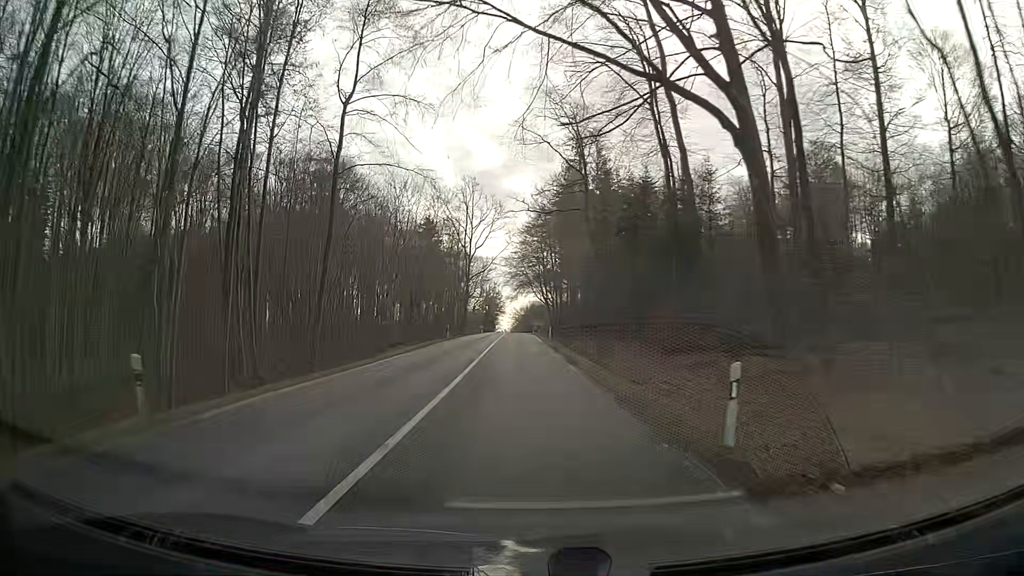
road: secondary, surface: asphalt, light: Day
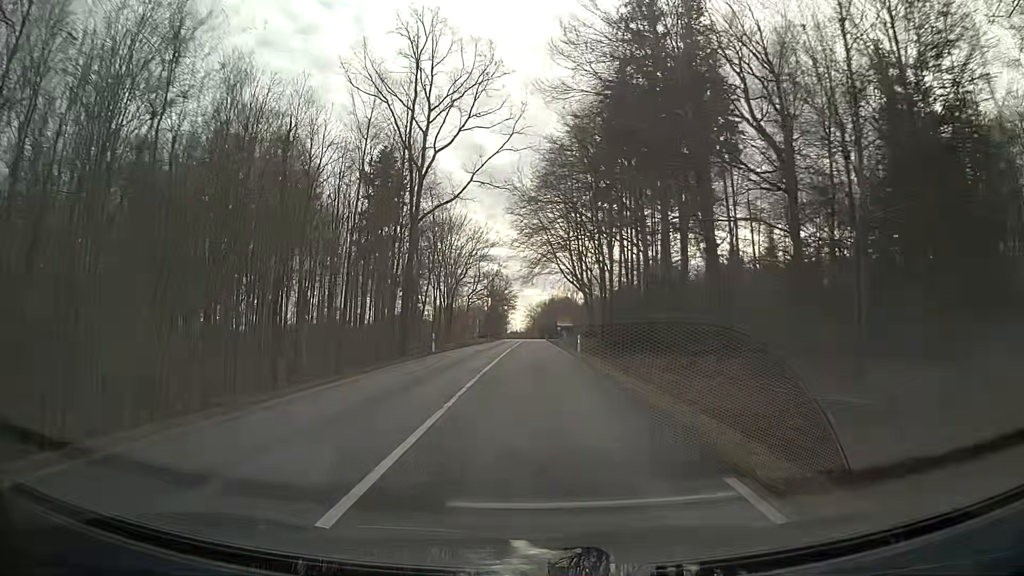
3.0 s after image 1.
(-0.5, +67.6) m; 0°
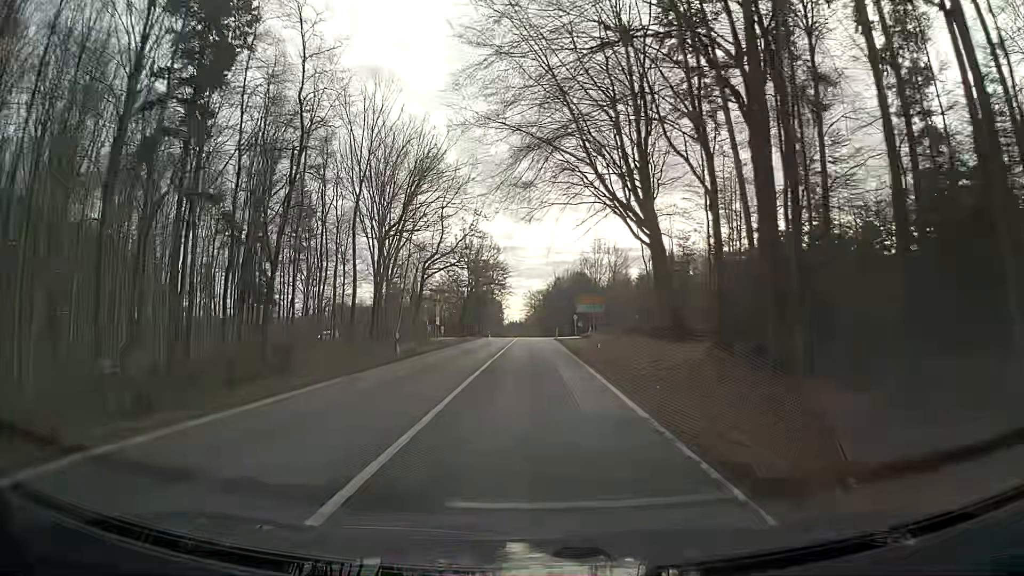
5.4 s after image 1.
(+0.1, +58.0) m; 0°
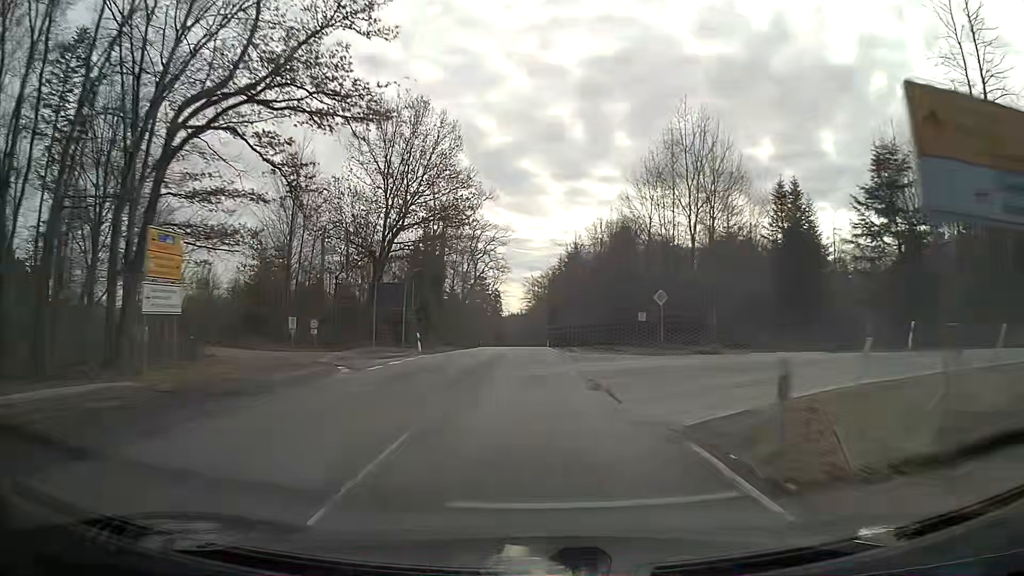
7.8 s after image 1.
(0.0, +61.6) m; 0°
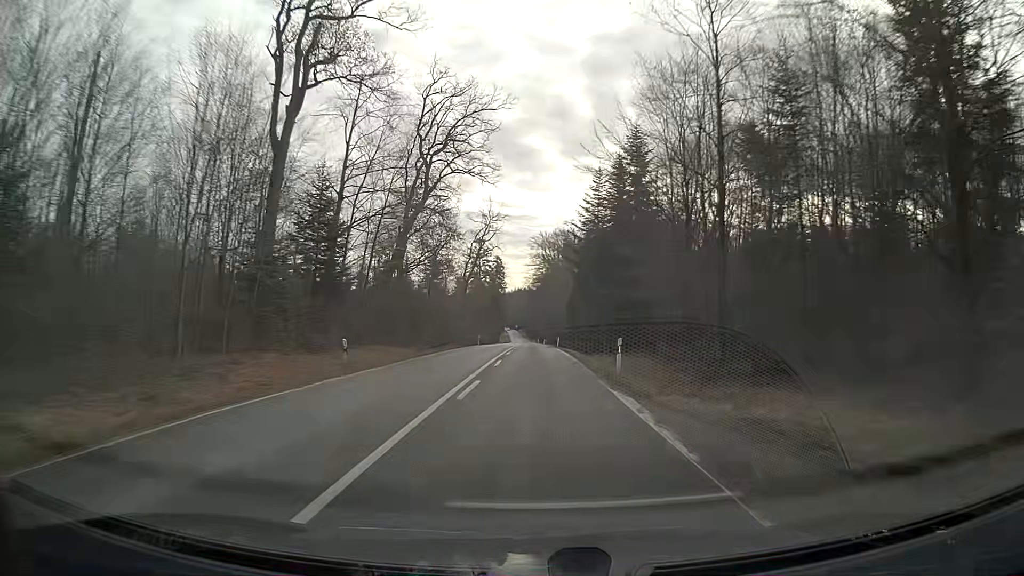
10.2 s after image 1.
(-0.5, +63.0) m; -1°
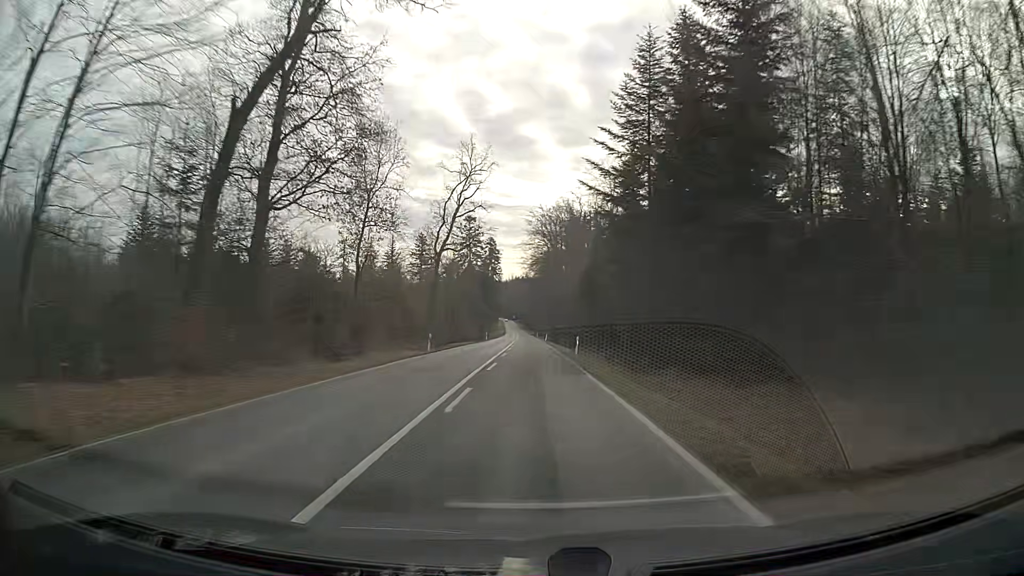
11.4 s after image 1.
(+0.1, +31.7) m; 0°
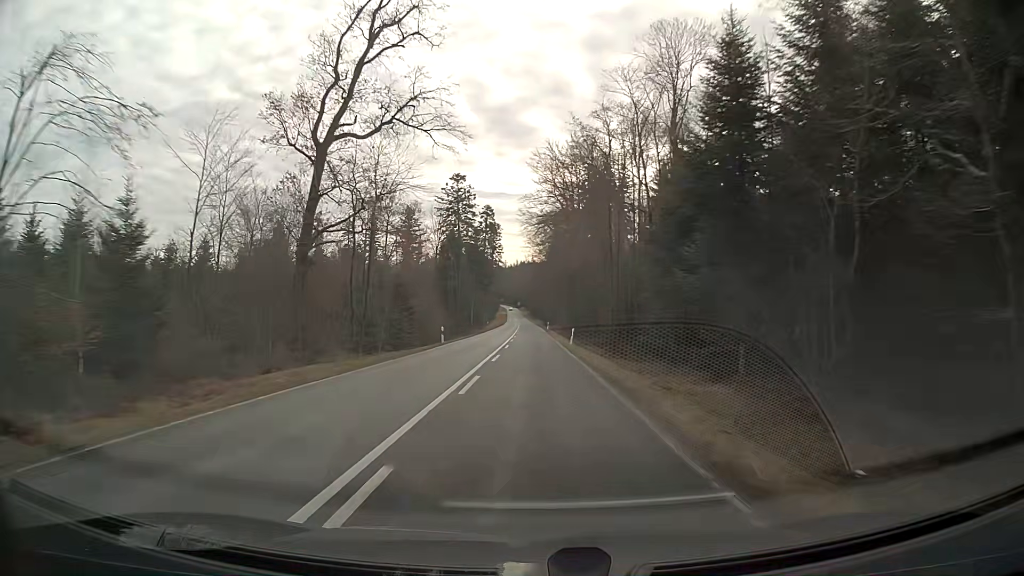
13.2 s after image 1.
(-0.2, +48.0) m; -1°
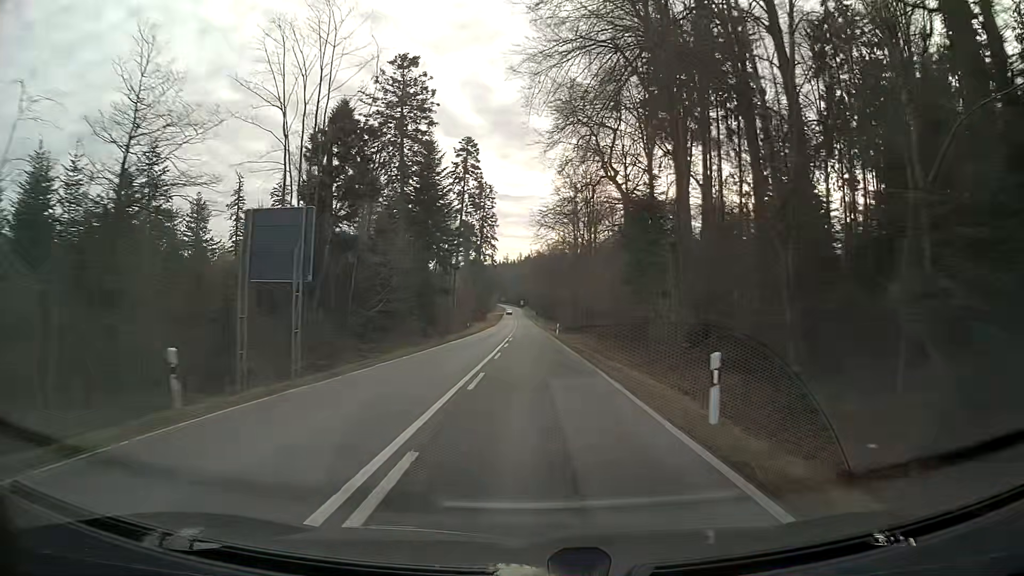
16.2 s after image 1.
(-0.3, +80.4) m; 0°
